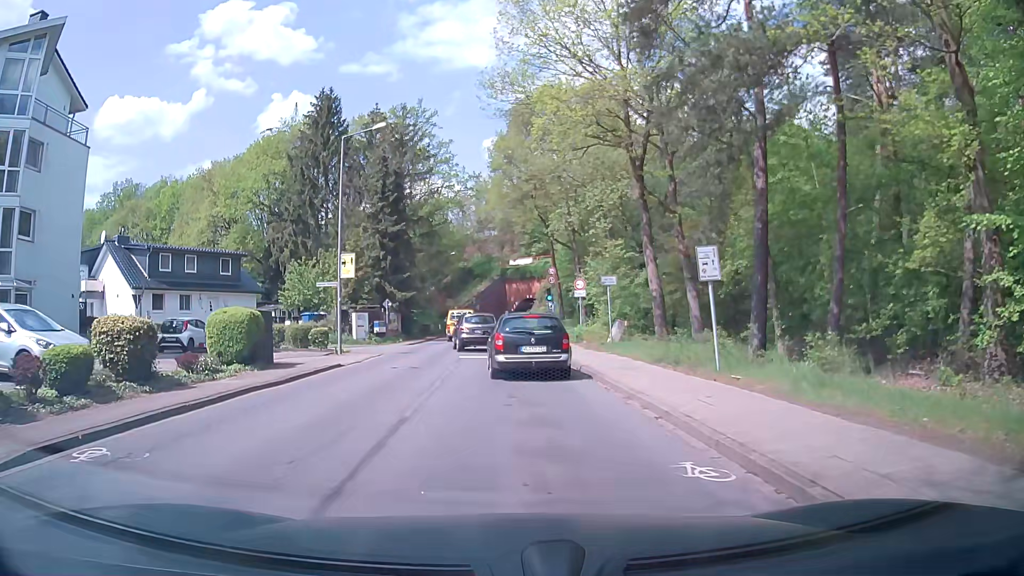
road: tertiary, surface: asphalt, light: Day
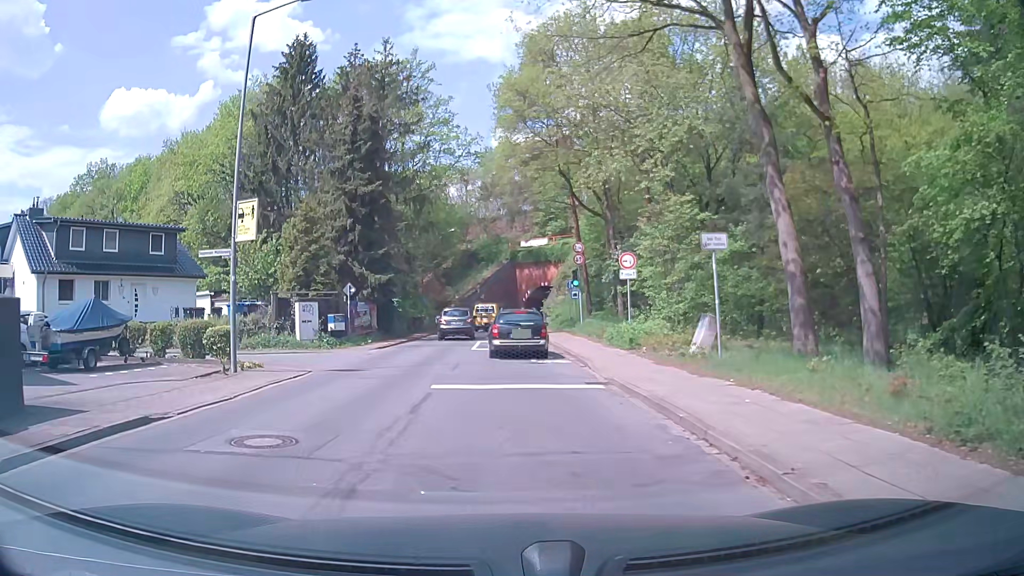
(-0.1, +11.7) m; 0°
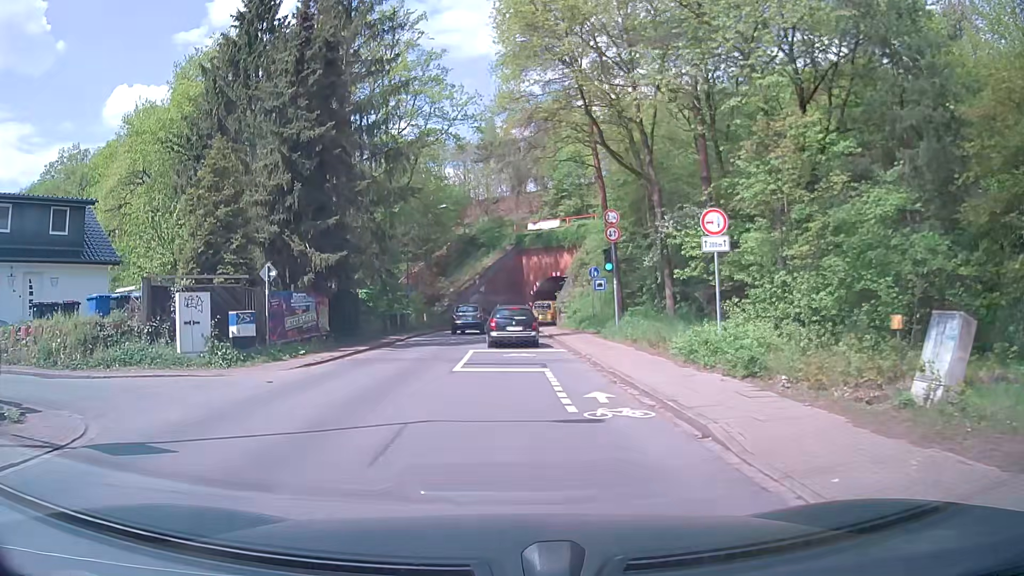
(-0.2, +10.1) m; 0°
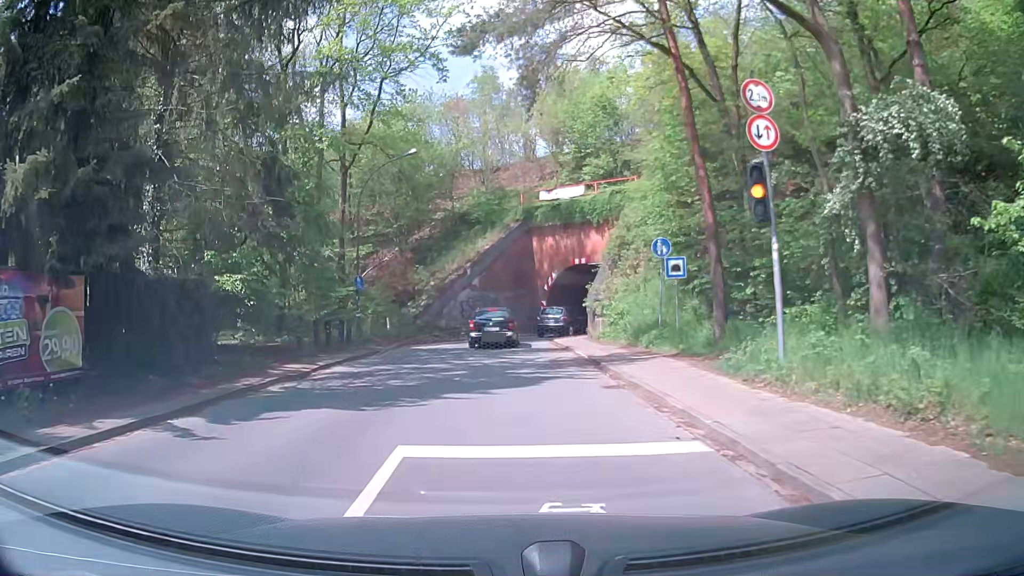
(-0.2, +14.8) m; -1°
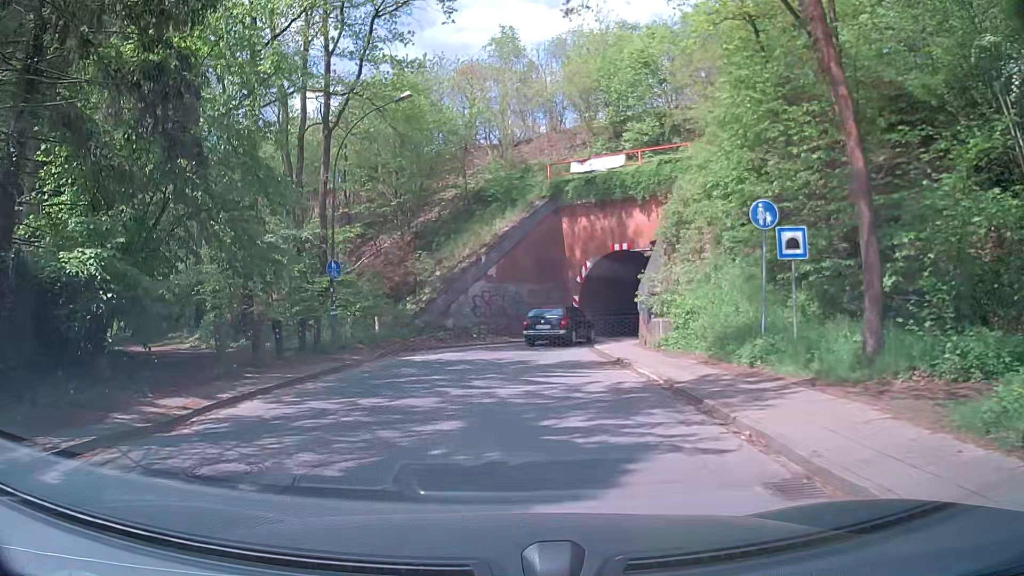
(-0.1, +6.9) m; -3°
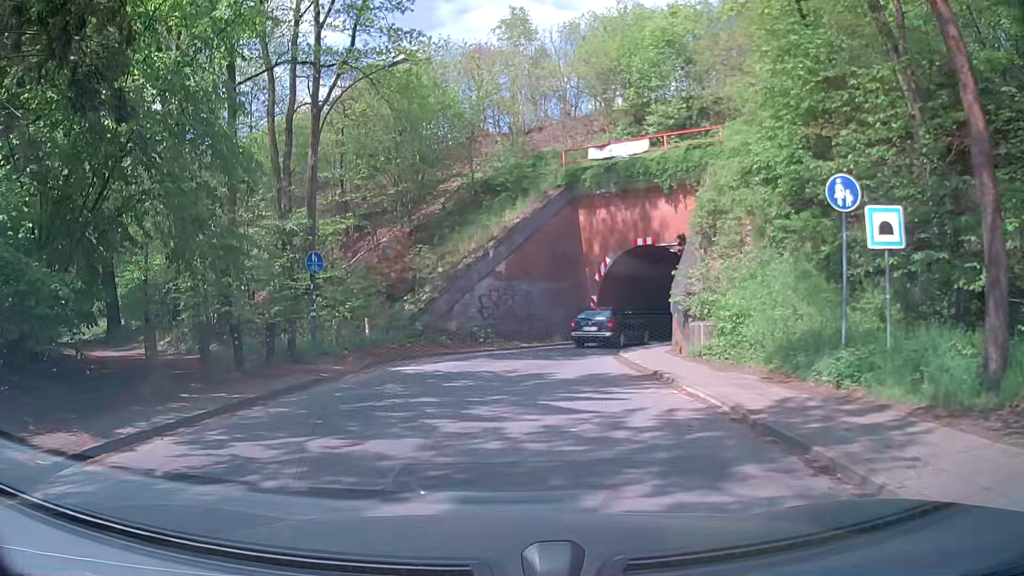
(0.0, +3.1) m; +1°
